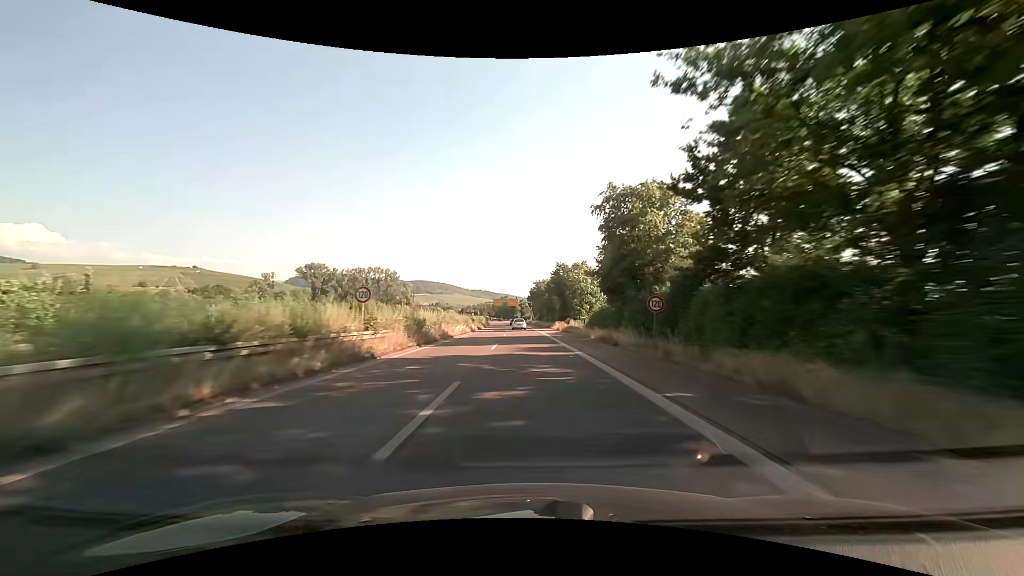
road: trunk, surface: asphalt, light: Day
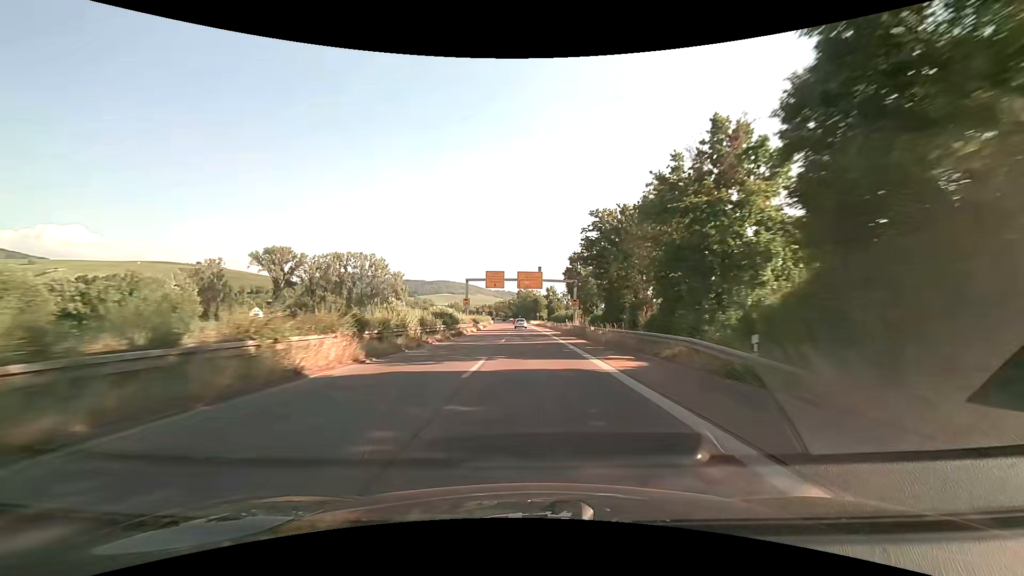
(-1.5, +83.0) m; -3°
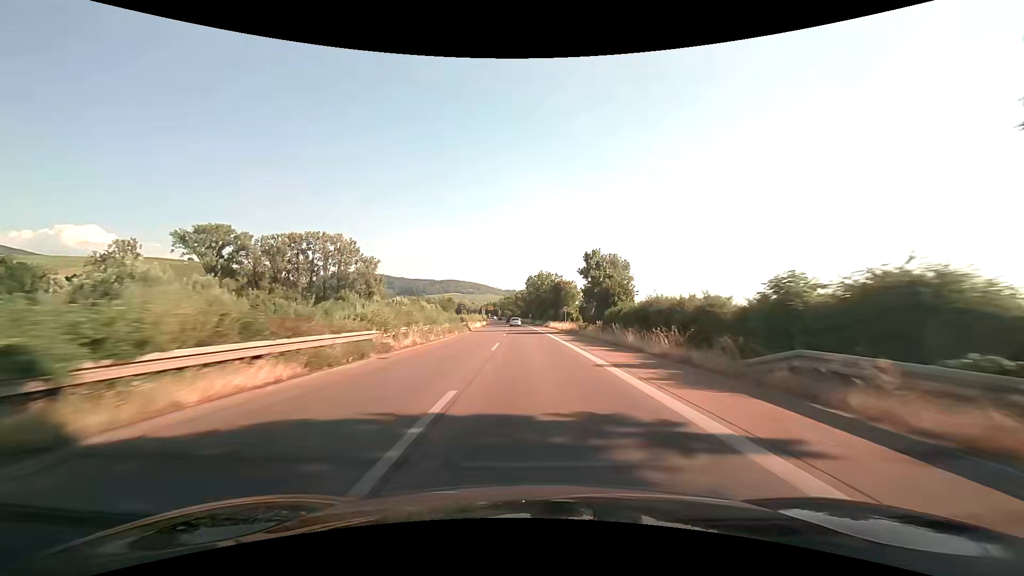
(-0.8, +62.3) m; -1°
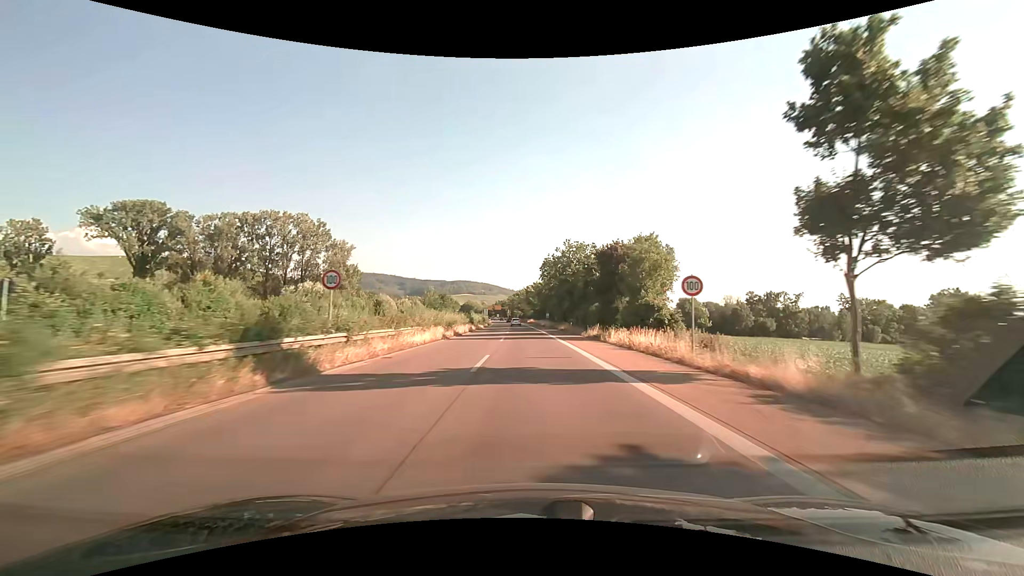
(-0.7, +44.4) m; -2°
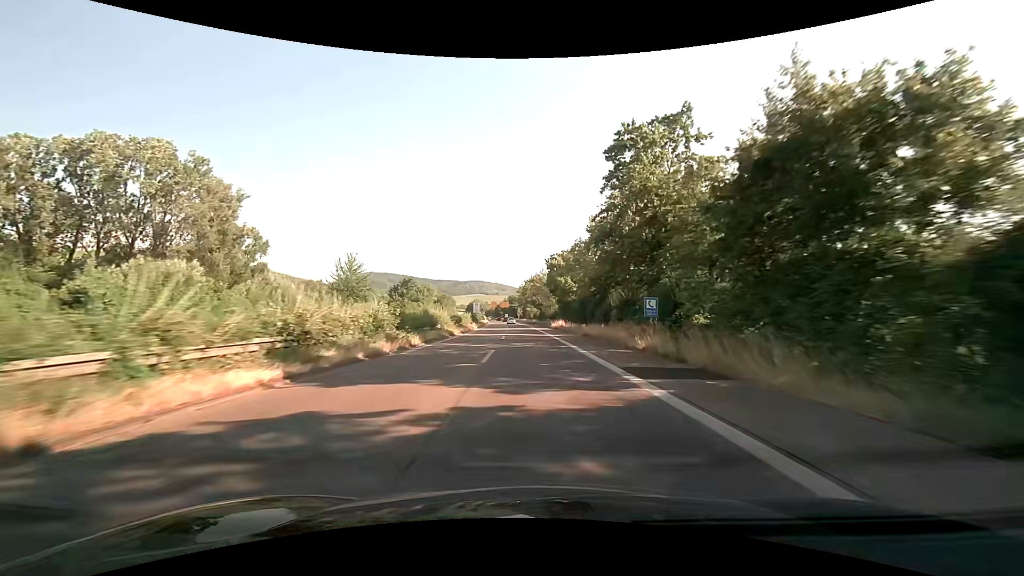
(-1.3, +69.6) m; -2°
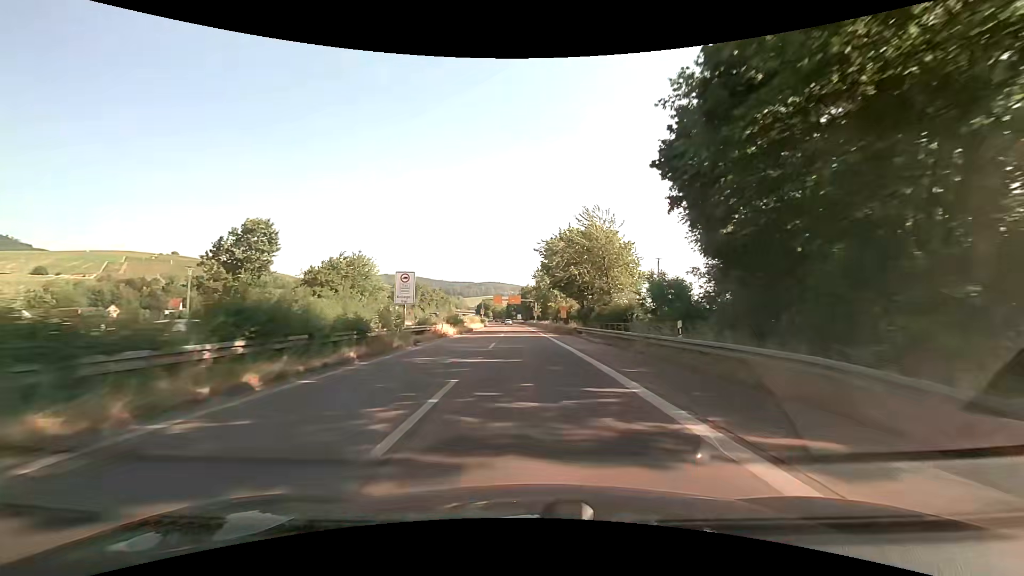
(-0.9, +64.0) m; -2°
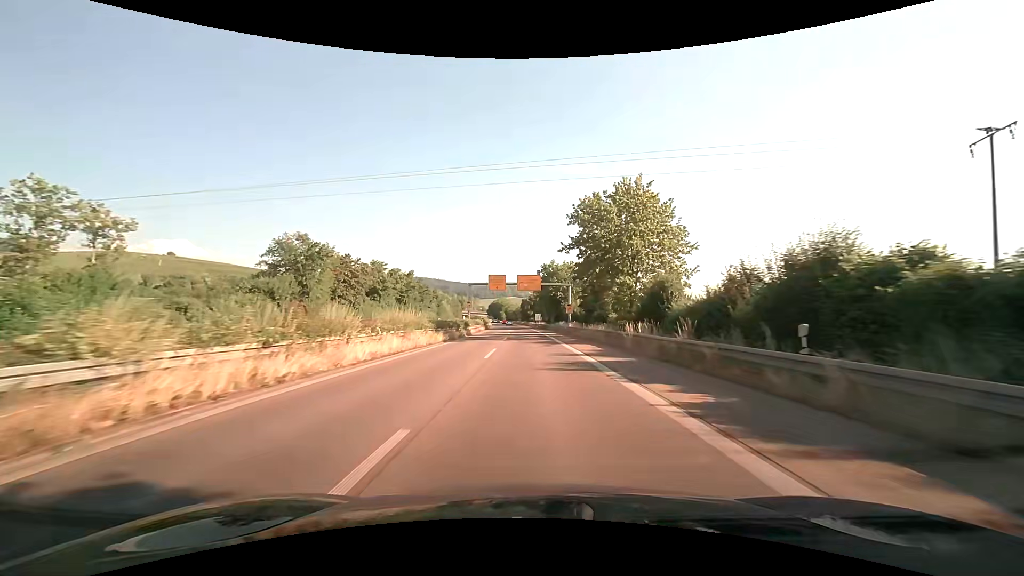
(-1.0, +58.8) m; -2°
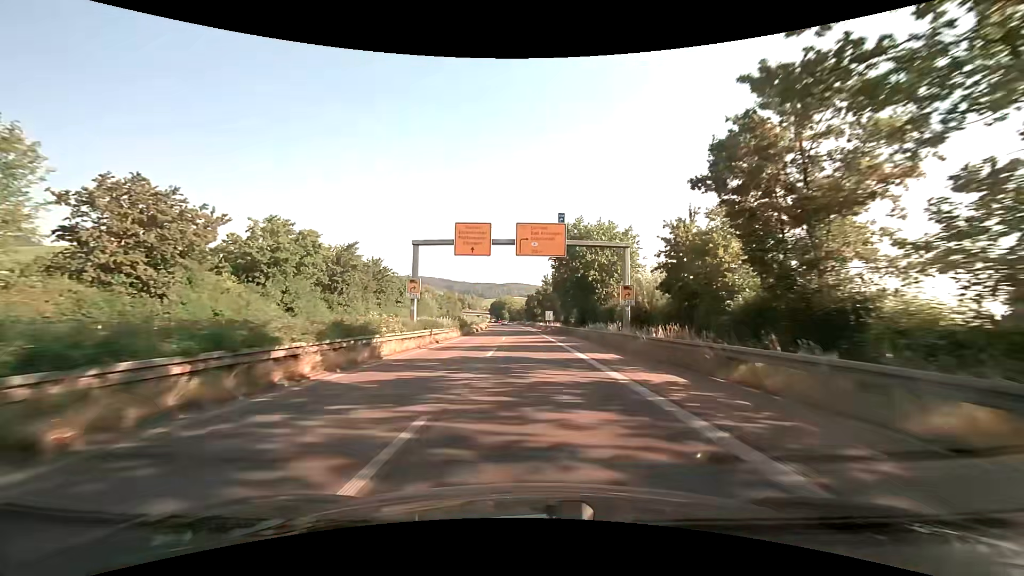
(-0.4, +35.2) m; -1°
(0, +10) (0, +20) (0, +30) (0, +40) (0, +50) (-1, +60) (-1, +70) (-2, +80) (-2, +90) (-3, +100) m
